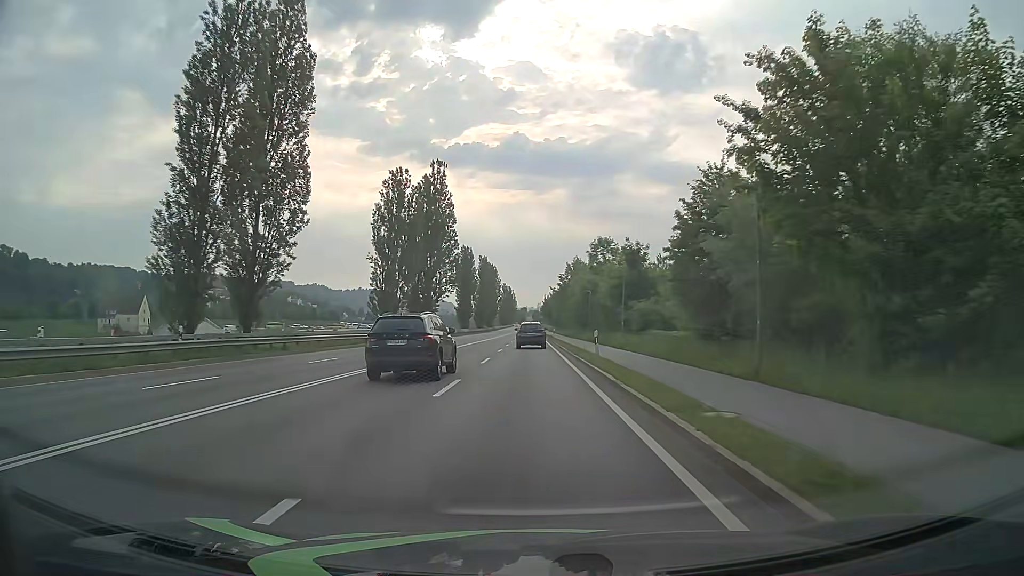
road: primary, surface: asphalt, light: Day
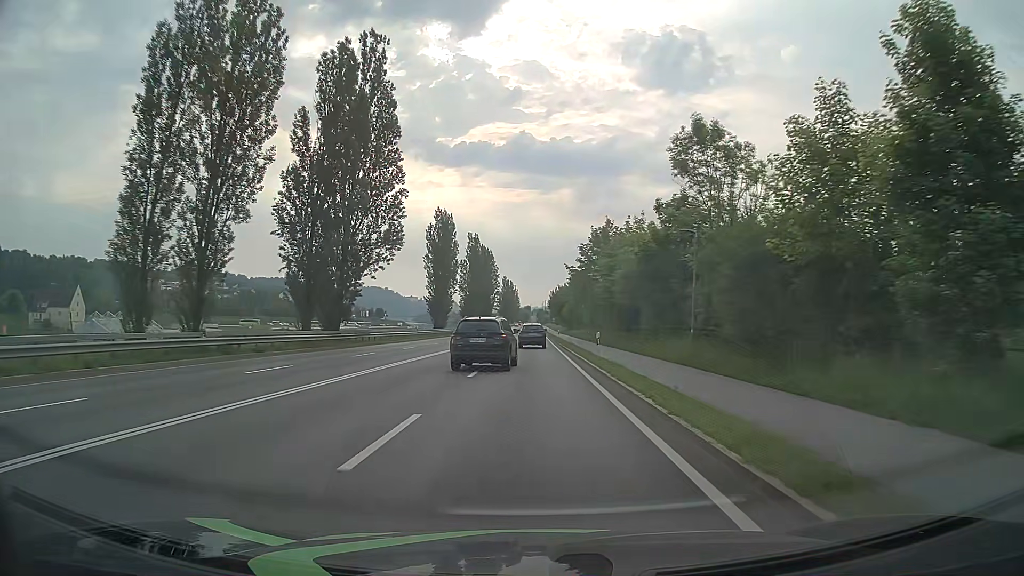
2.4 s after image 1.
(-0.1, +42.8) m; 0°
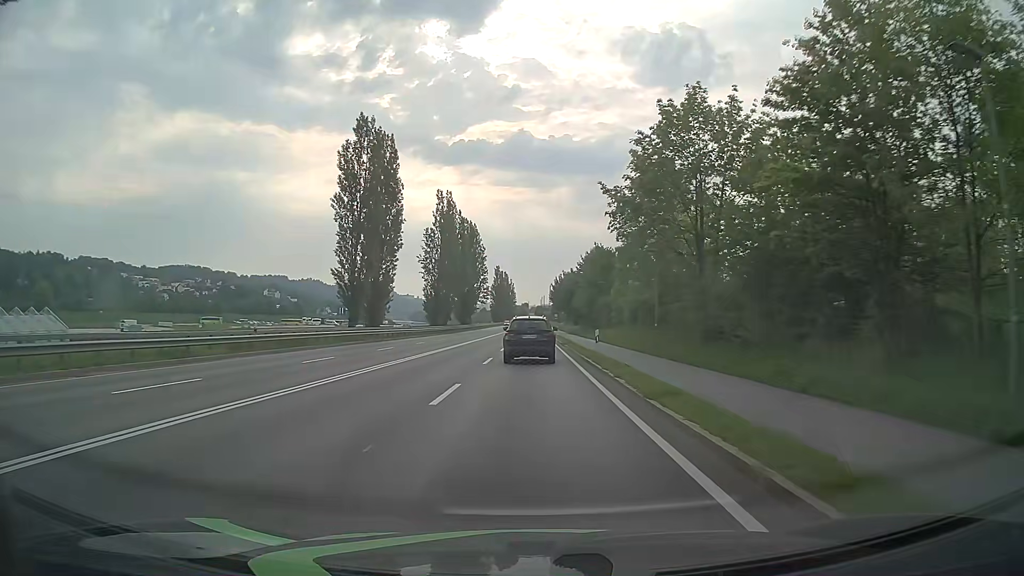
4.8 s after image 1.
(+0.2, +43.0) m; 0°
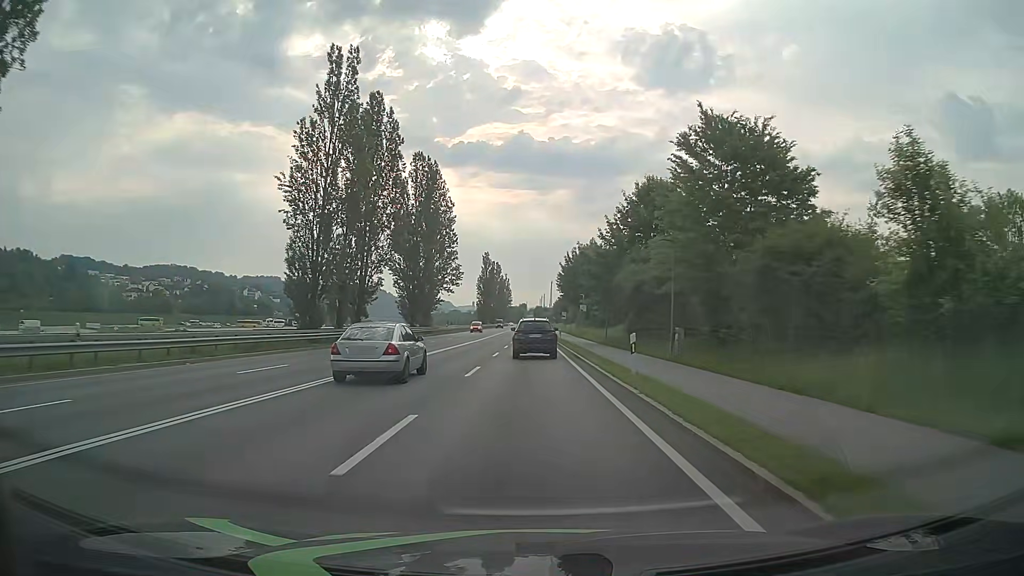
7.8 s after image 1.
(+0.2, +53.7) m; 0°
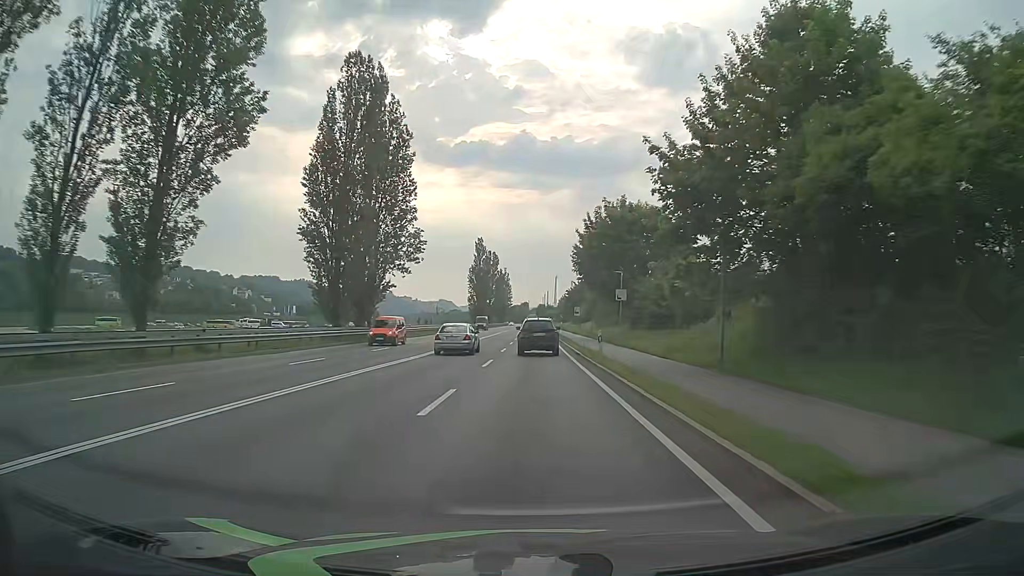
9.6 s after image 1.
(-0.1, +32.2) m; 0°
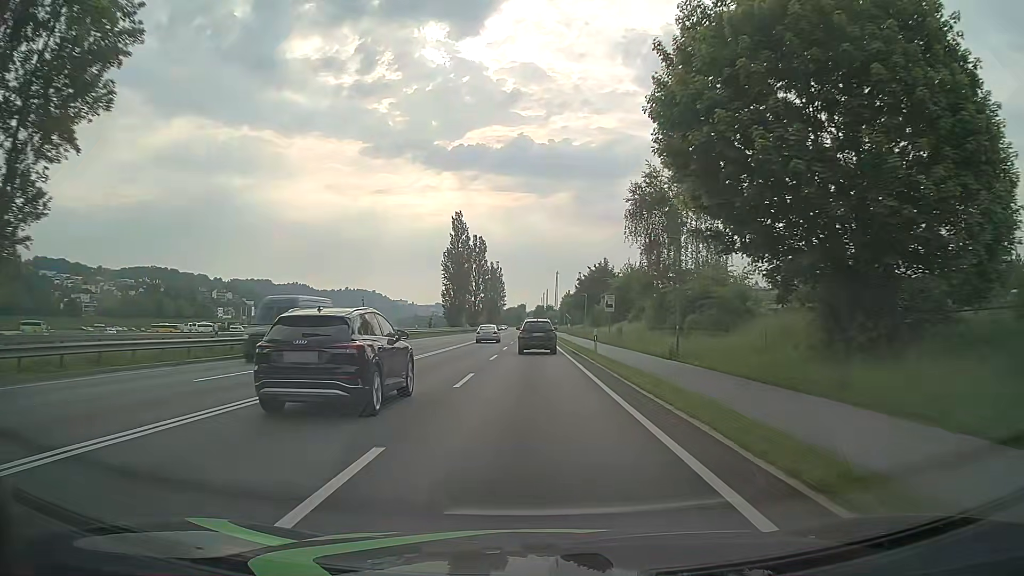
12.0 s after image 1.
(-0.1, +42.9) m; 0°
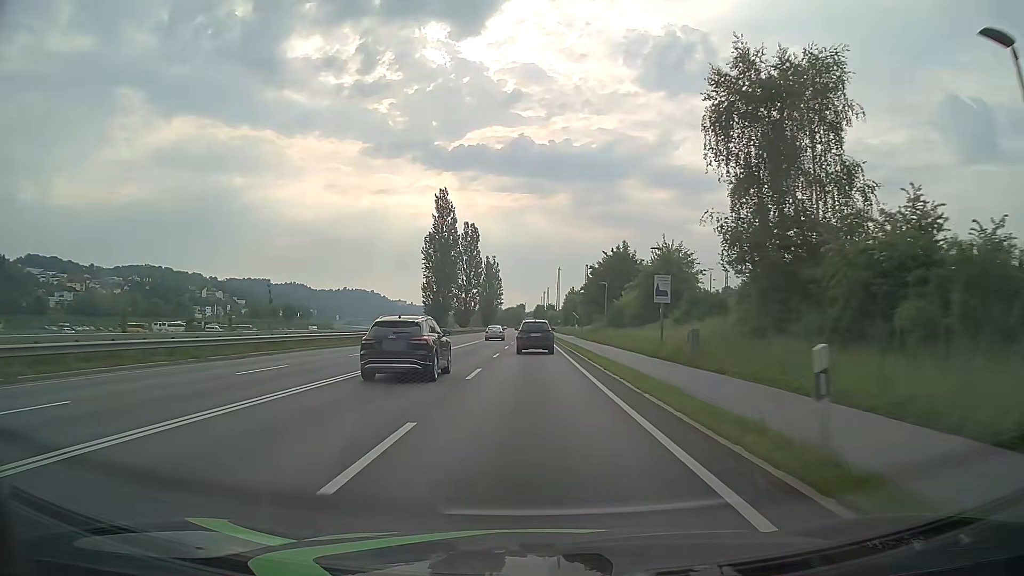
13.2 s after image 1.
(0.0, +21.4) m; 0°
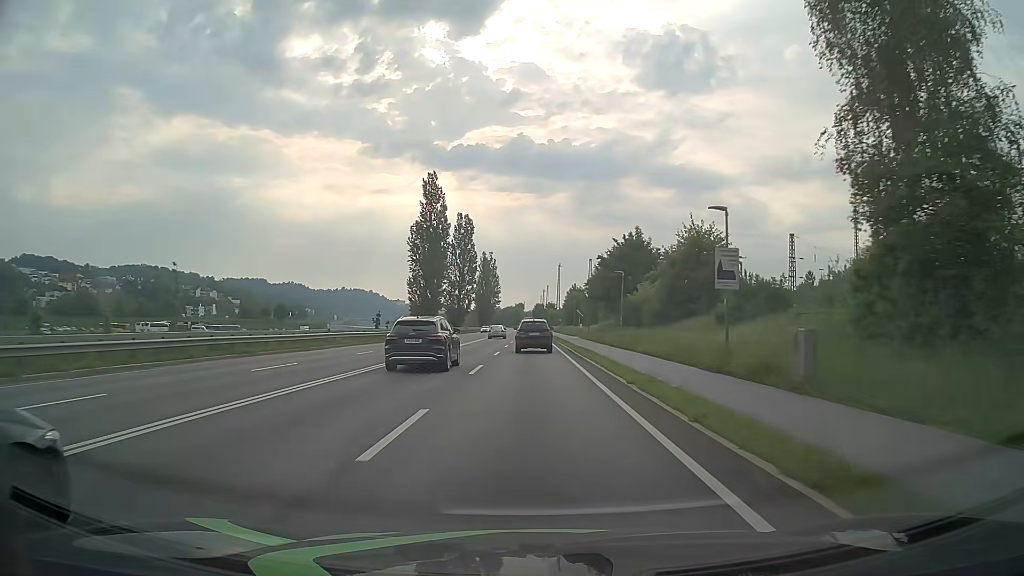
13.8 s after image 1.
(0.0, +10.7) m; 0°
(0, +10) (0, +20) (0, +30) (0, +40) (0, +50) (0, +60) (0, +70) (0, +80) (0, +90) (0, +100) m
